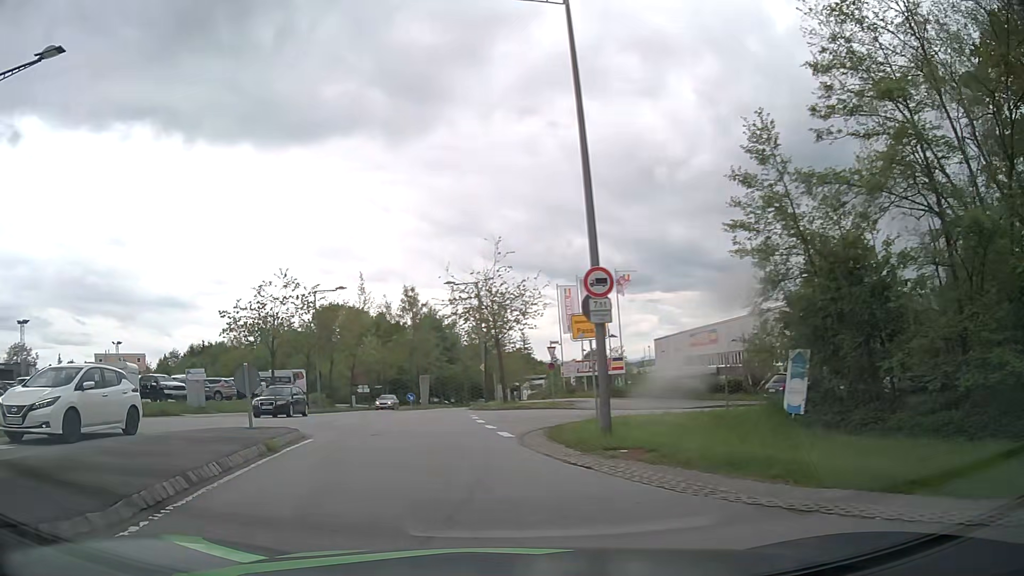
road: residential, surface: asphalt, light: Day
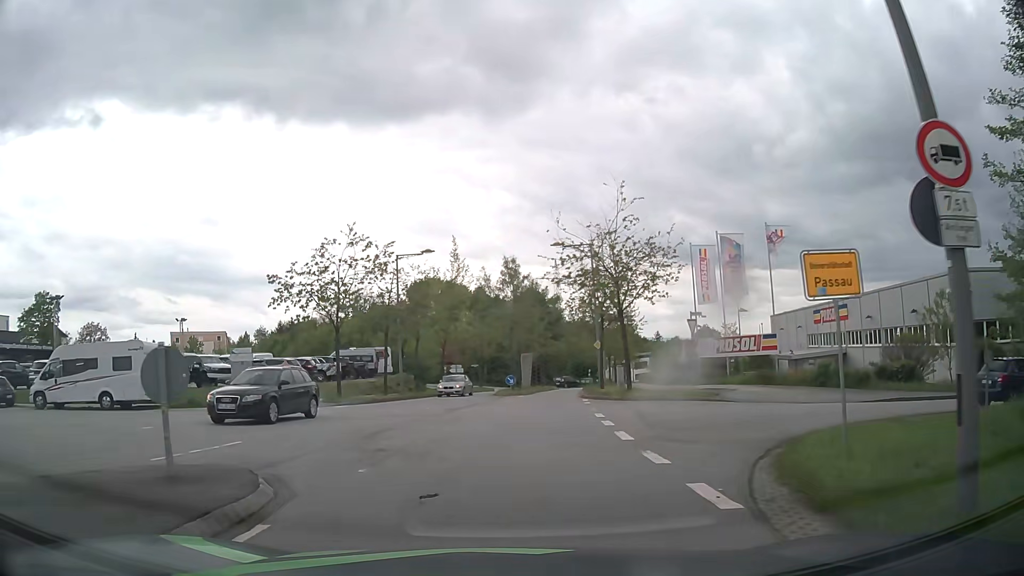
(-1.0, +8.2) m; -9°
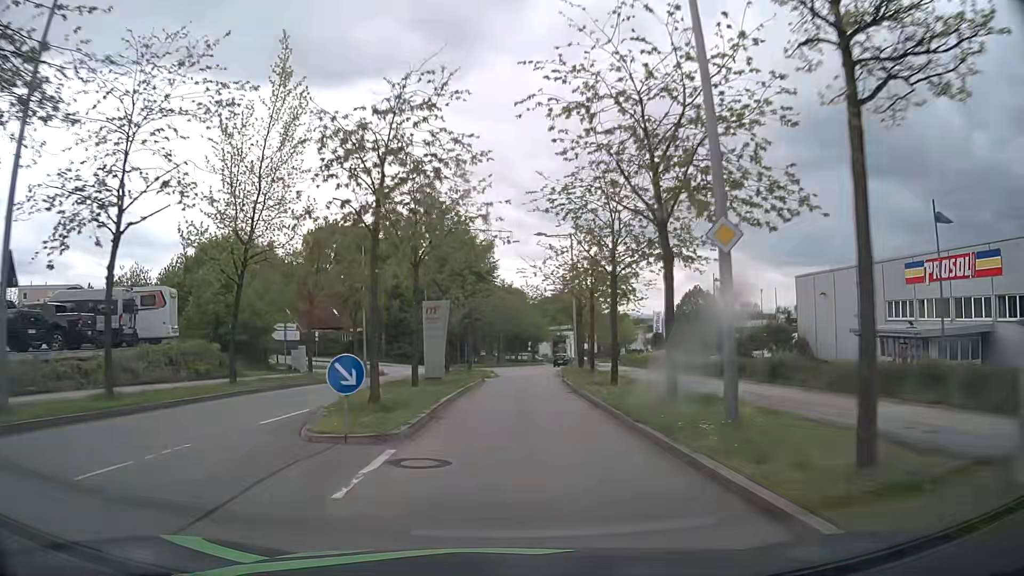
(+1.0, +32.9) m; +6°
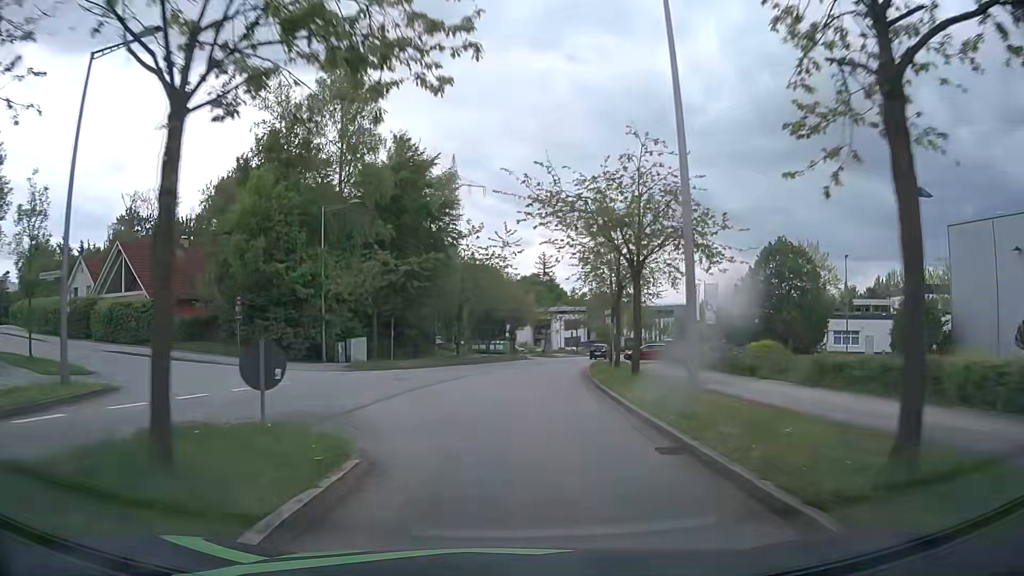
(+0.6, +32.1) m; +2°
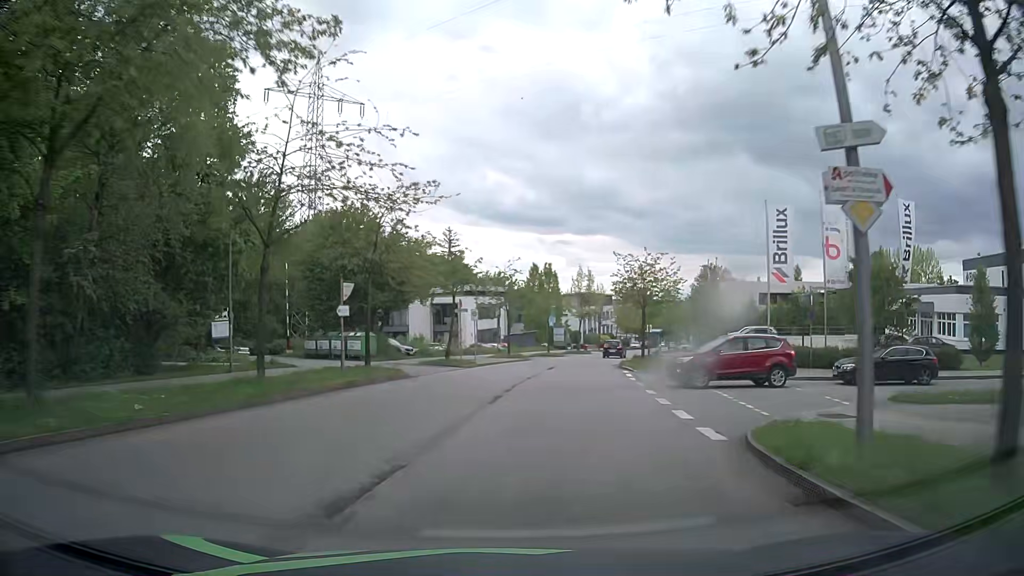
(+2.1, +40.4) m; +8°
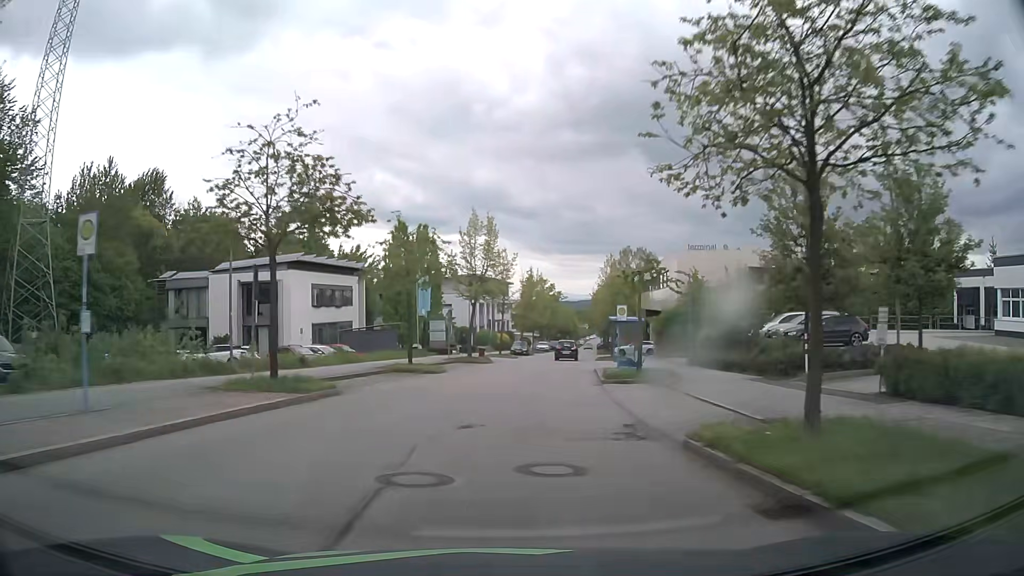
(+2.8, +32.4) m; +10°
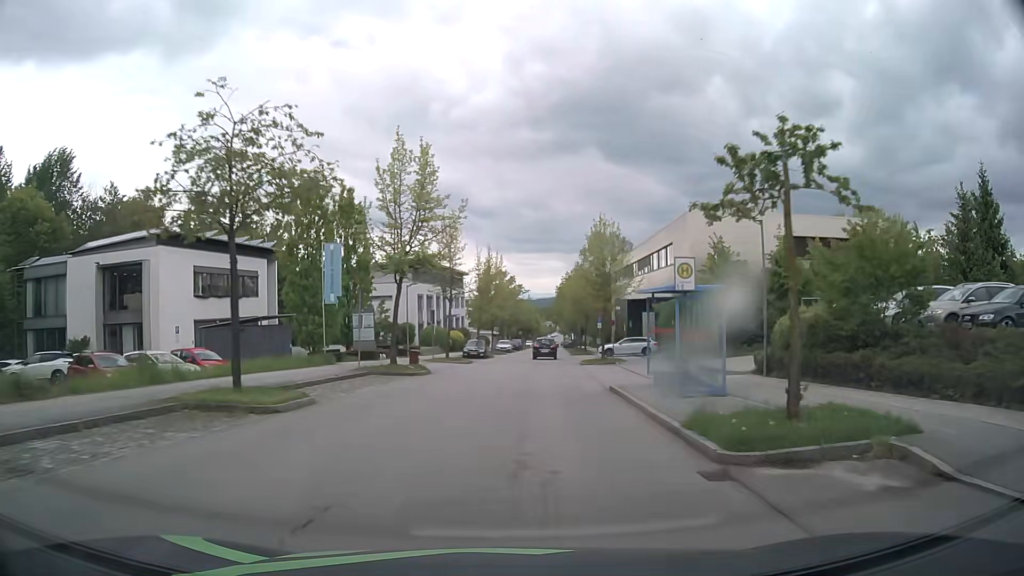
(+0.4, +16.0) m; +3°
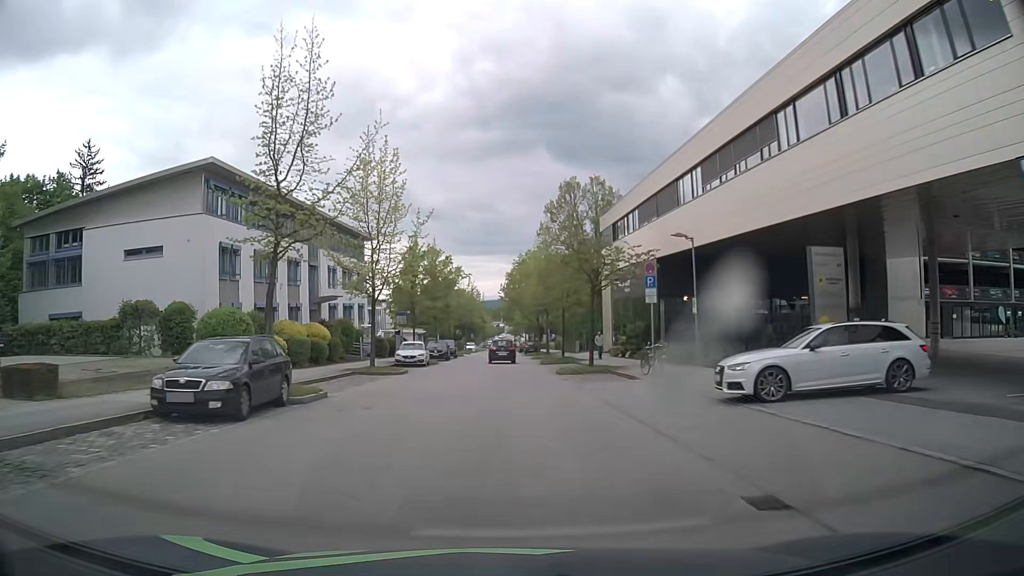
(+2.0, +39.7) m; +5°
(0, +10) (0, +20) (0, +30) (0, +40) (0, +50) (0, +60) (0, +70) (0, +80) (0, +90) (0, +100) m
